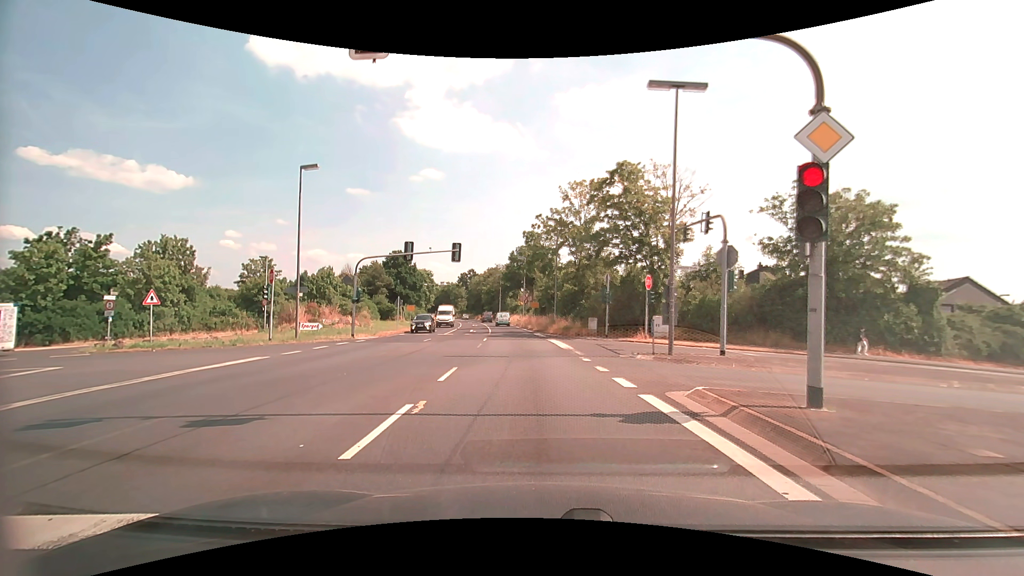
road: primary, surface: asphalt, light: Day
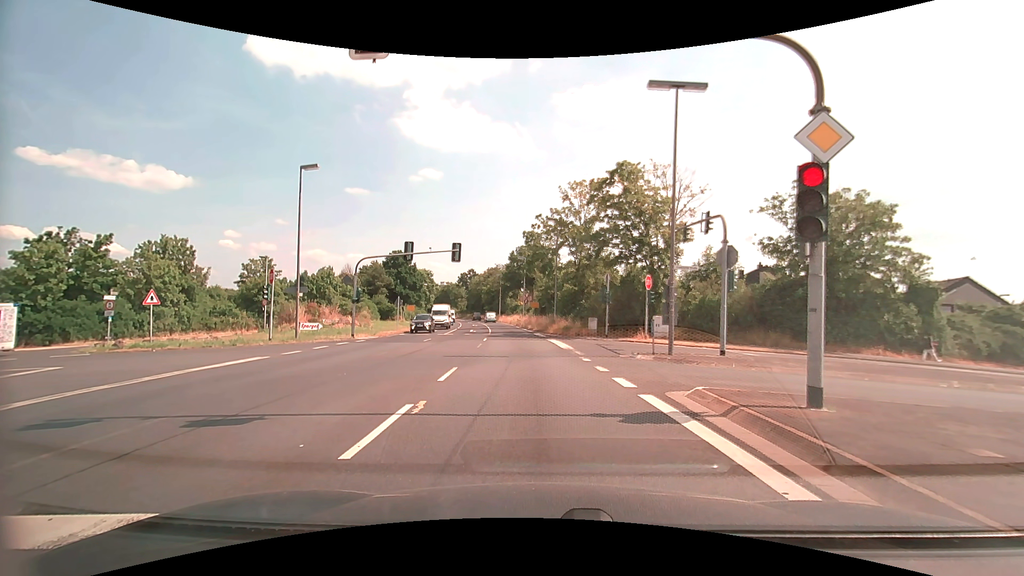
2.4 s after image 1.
(0.0, 0.0) m; 0°
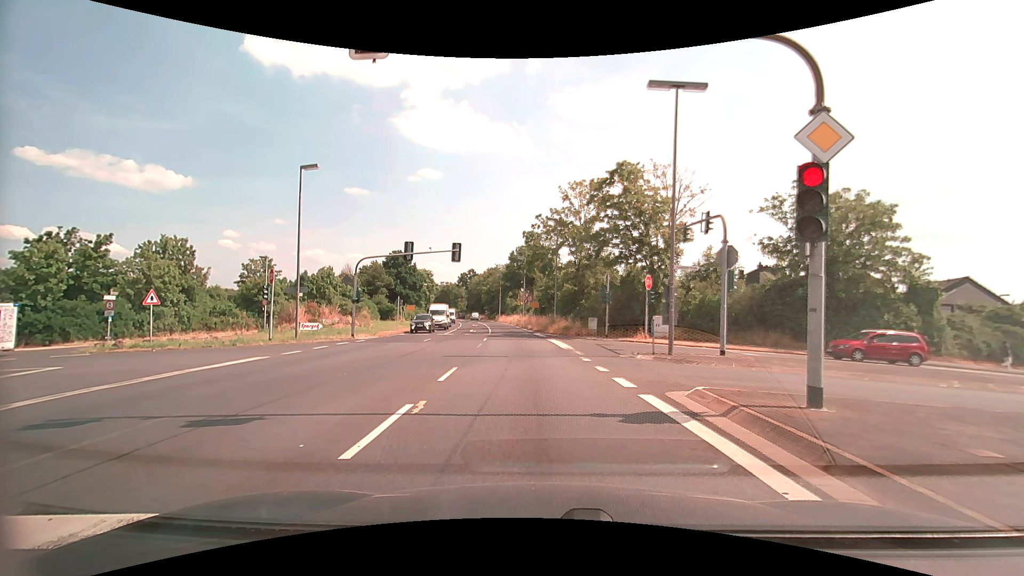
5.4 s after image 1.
(0.0, 0.0) m; 0°
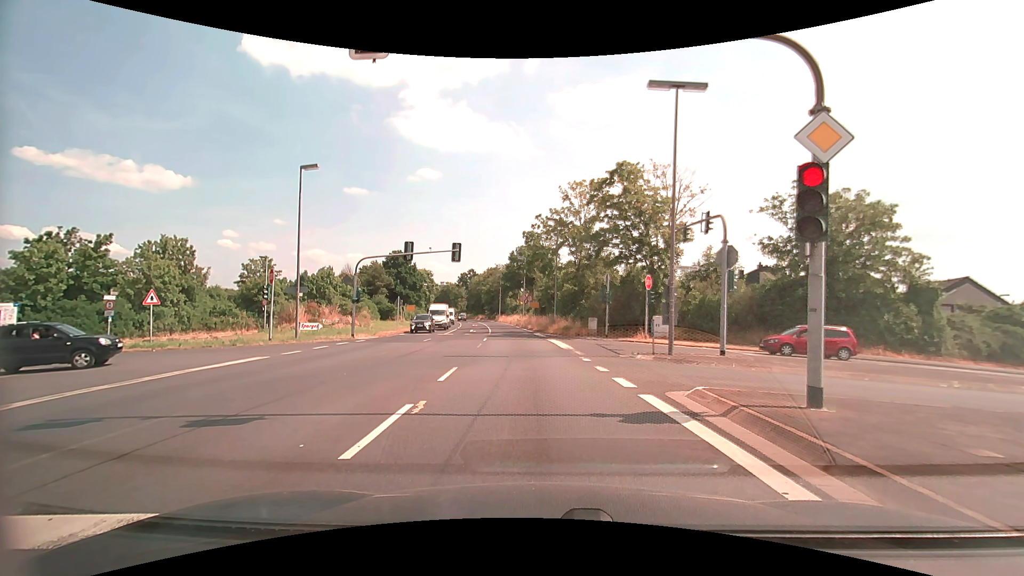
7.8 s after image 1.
(0.0, 0.0) m; 0°
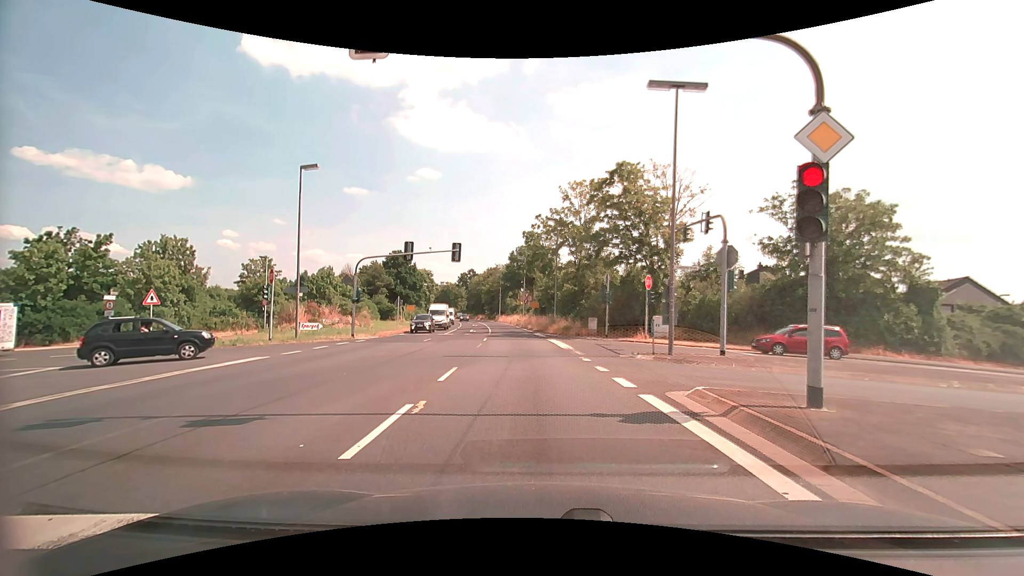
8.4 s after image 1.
(0.0, 0.0) m; 0°
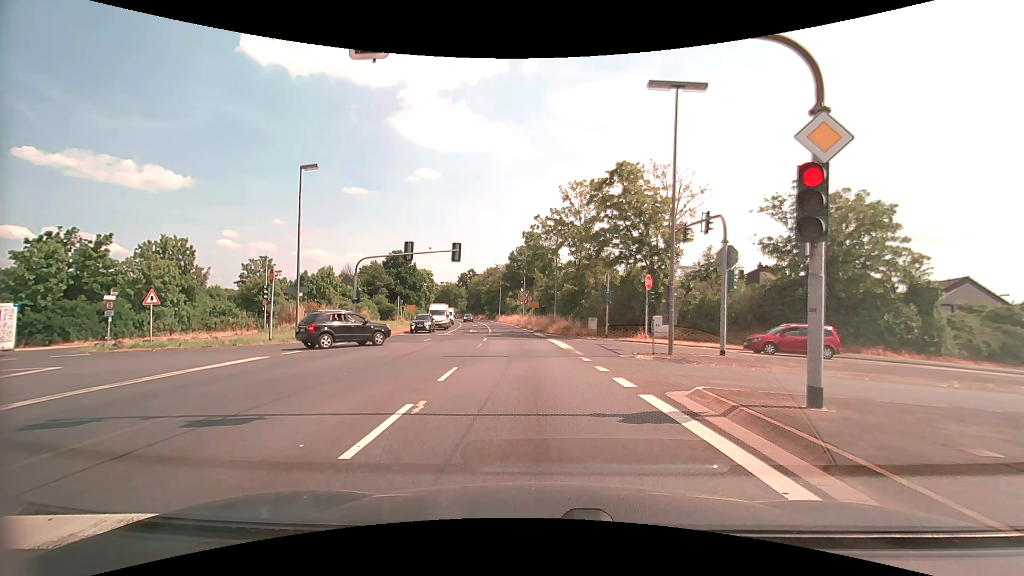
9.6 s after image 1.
(0.0, 0.0) m; 0°
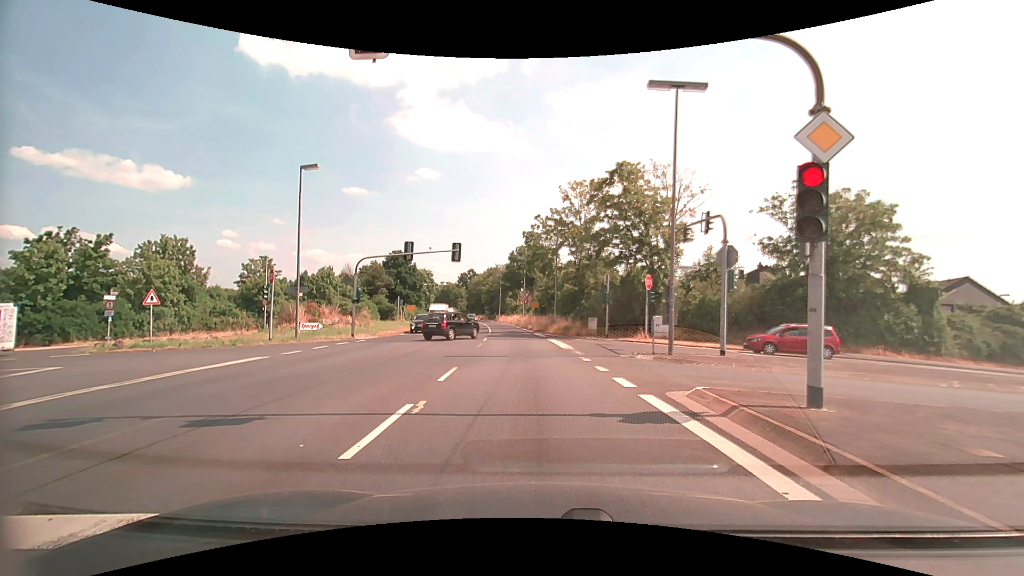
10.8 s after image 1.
(0.0, 0.0) m; 0°
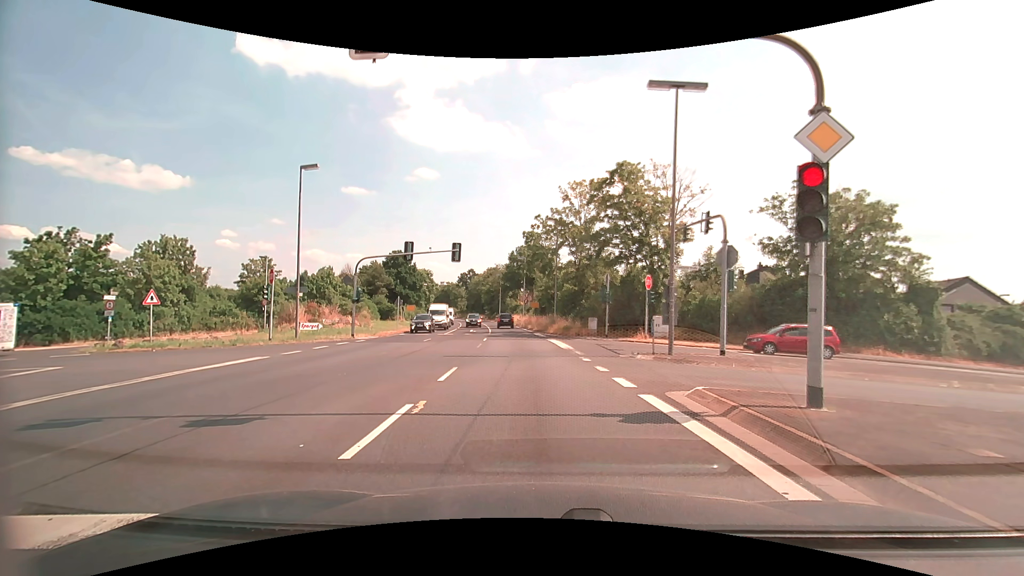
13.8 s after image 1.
(0.0, 0.0) m; 0°
(0, +10) (-1, +20) (-1, +30) (-2, +40) (-3, +50) (-4, +60) (-6, +70) (-7, +80) (-9, +89) (-11, +99) m
